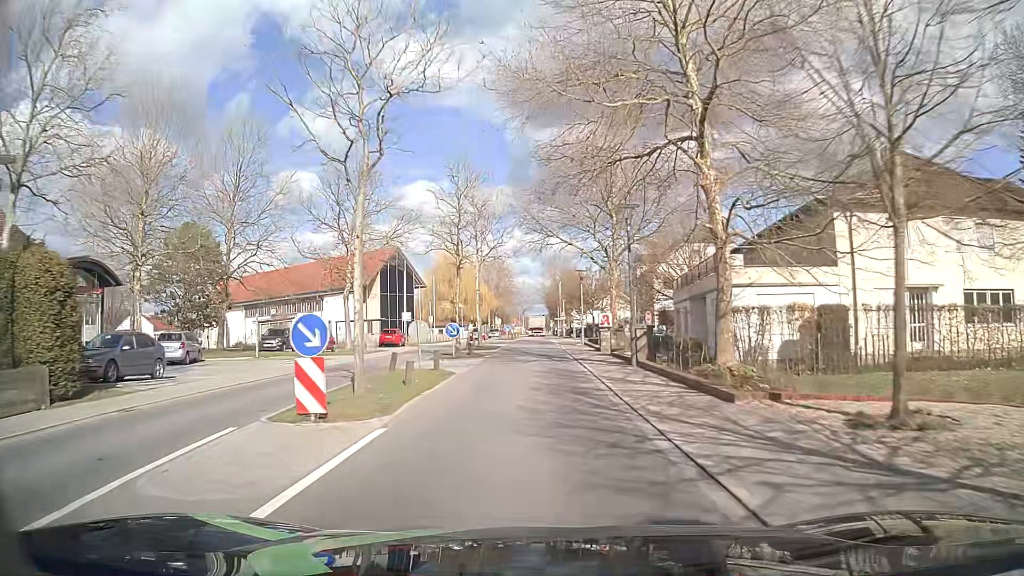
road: primary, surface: asphalt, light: Day
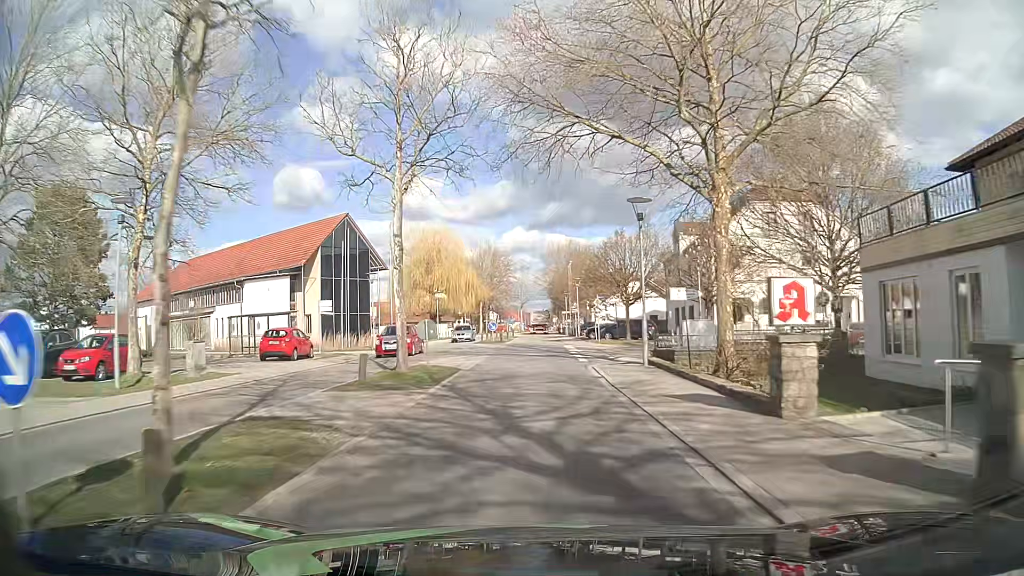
(-0.2, +23.8) m; 0°
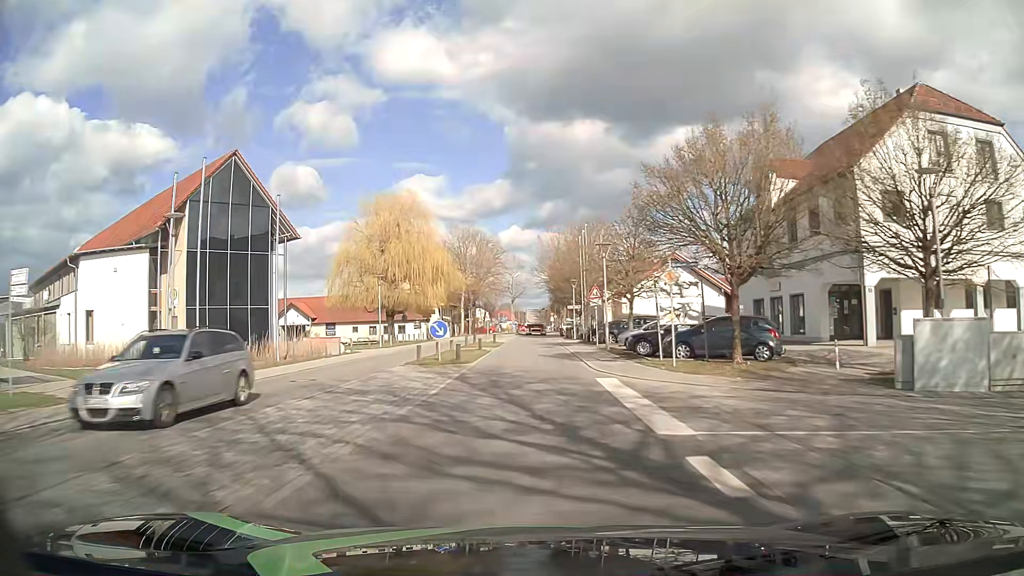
(+0.1, +23.9) m; 0°
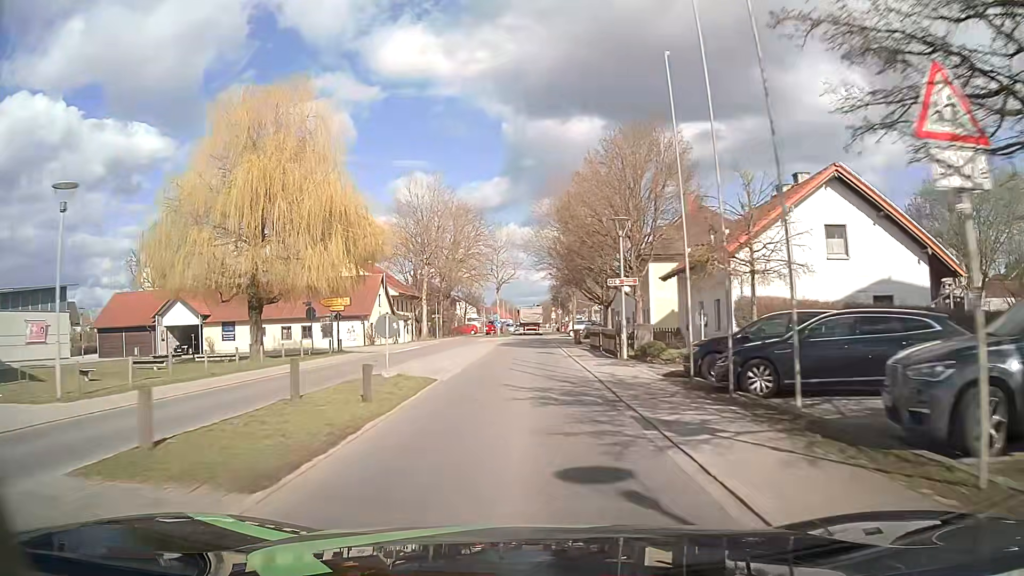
(+0.1, +31.9) m; +1°
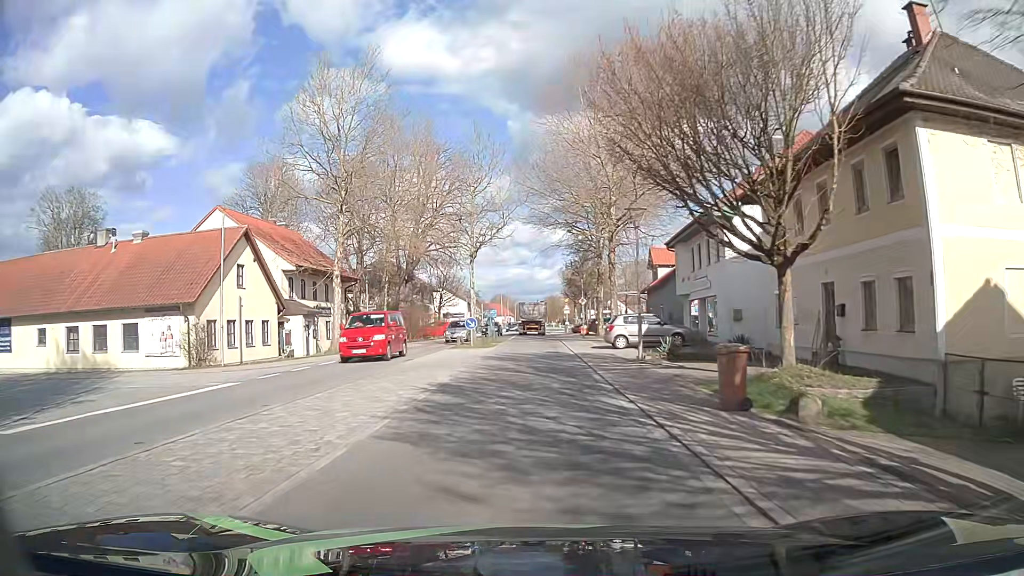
(-0.5, +31.9) m; -1°
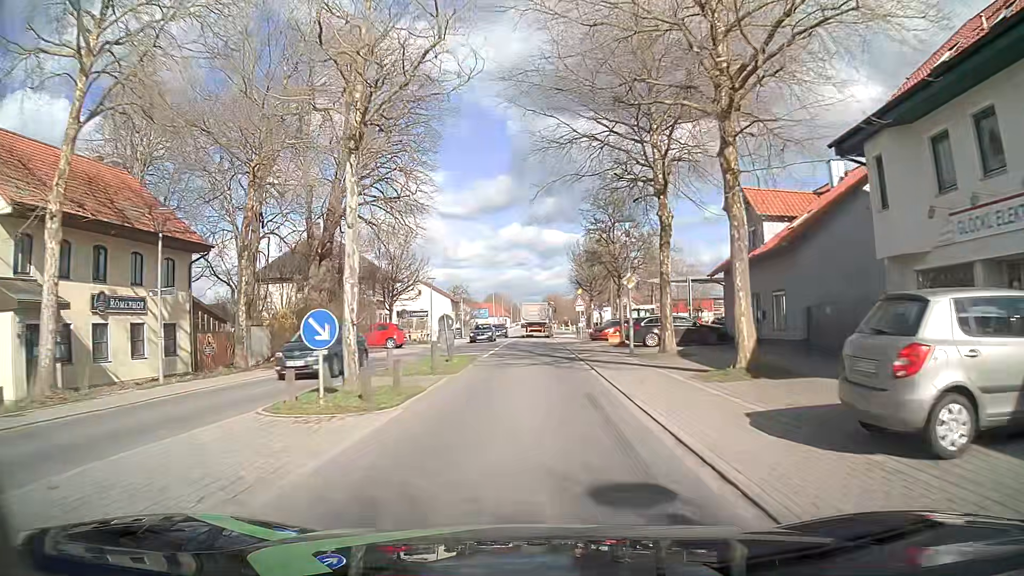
(+0.1, +23.8) m; +1°
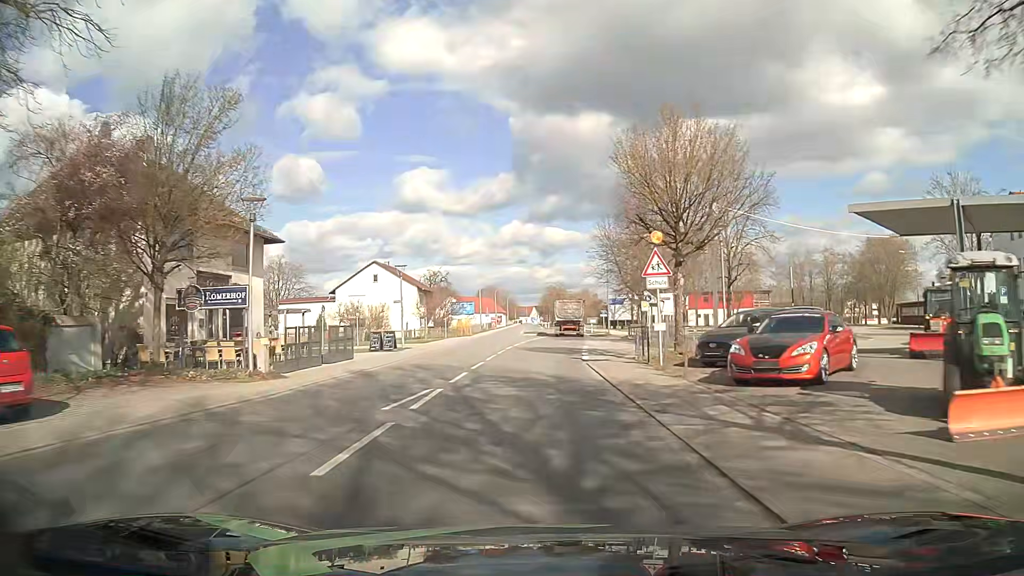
(-0.1, +31.7) m; 0°
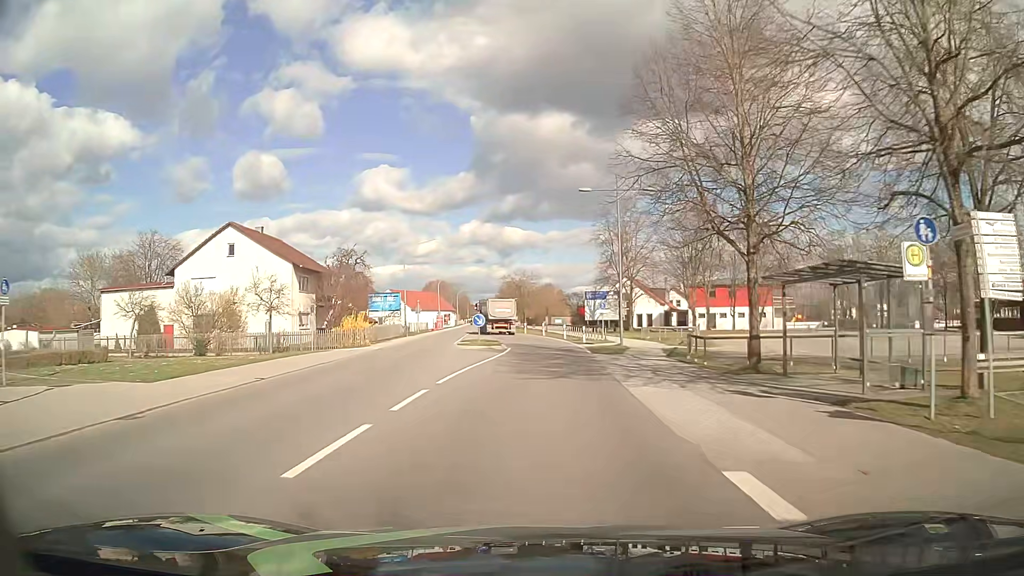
(+0.4, +31.7) m; +4°
(0, +10) (0, +20) (0, +30) (0, +40) (-1, +50) (-3, +60) (-4, +70) (-6, +80) (-6, +90) (-7, +100) m
